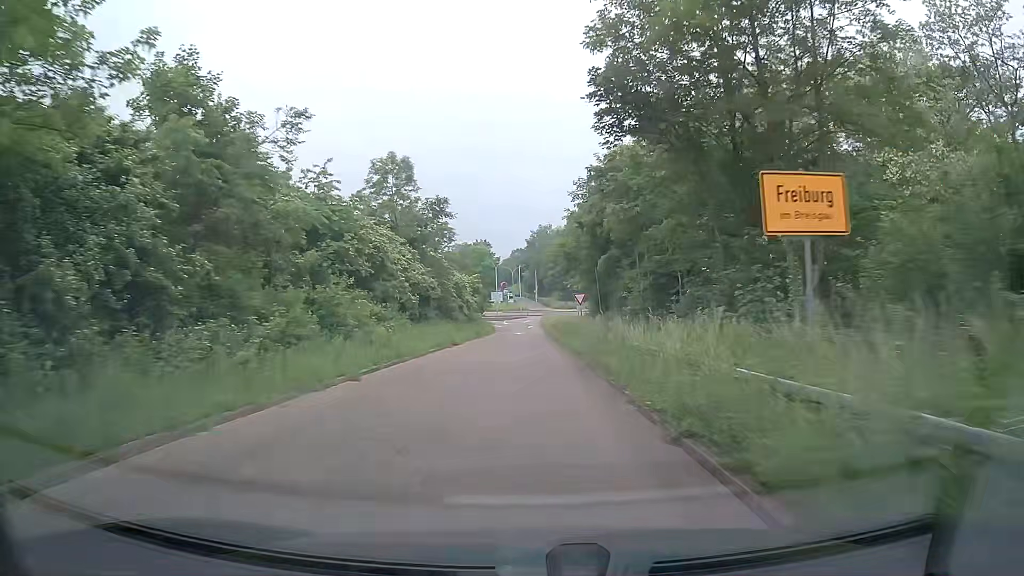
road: trunk_link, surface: asphalt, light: Day
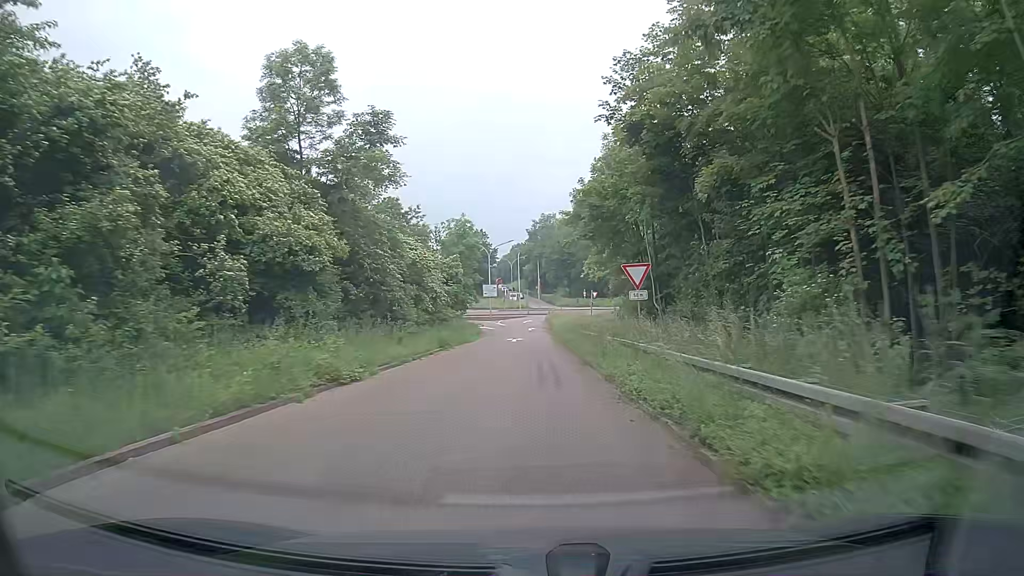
(-0.2, +21.1) m; 0°
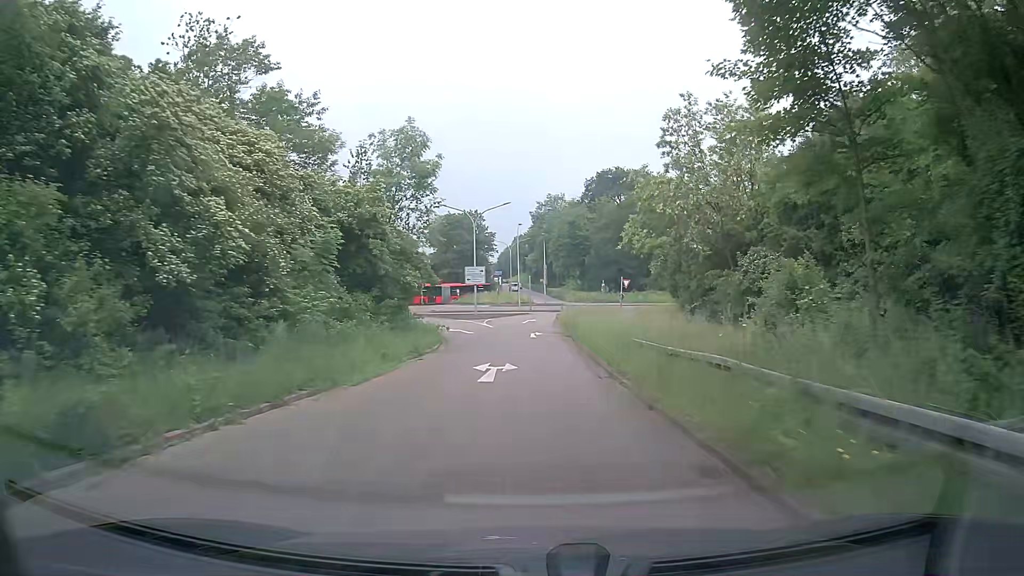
(-0.4, +26.8) m; -1°
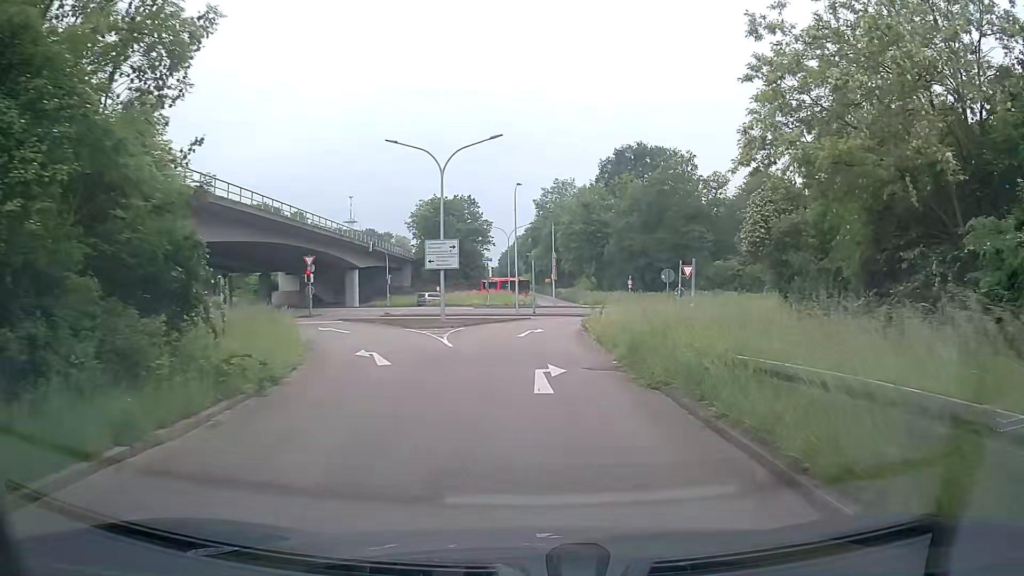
(-0.1, +23.3) m; 0°
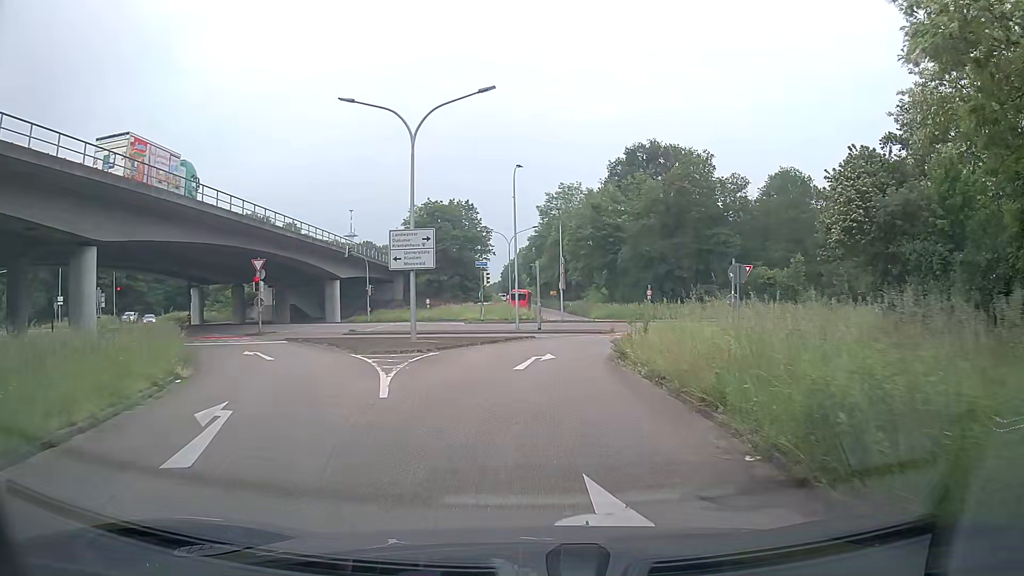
(0.0, +9.7) m; 0°
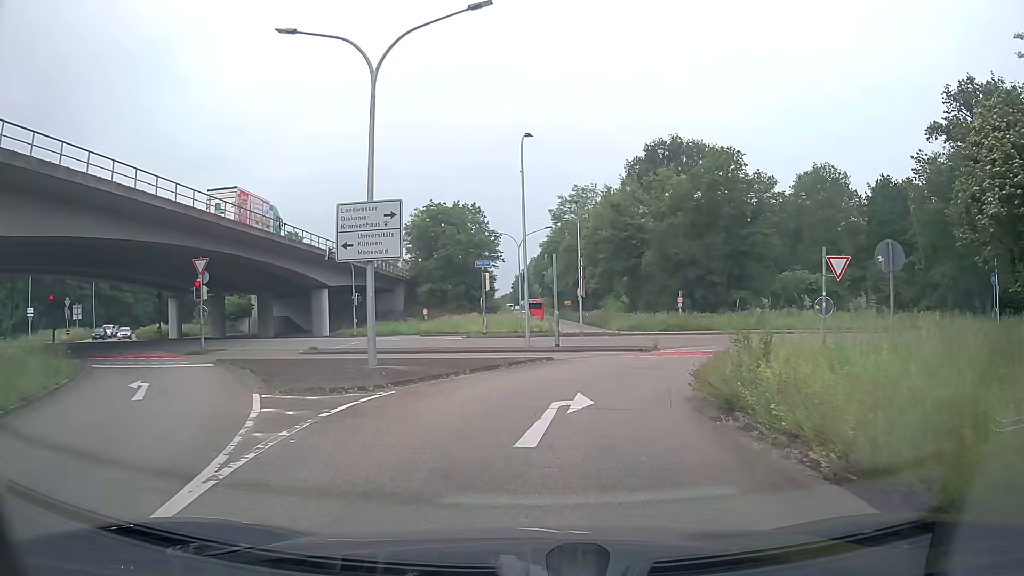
(-0.2, +8.4) m; -3°
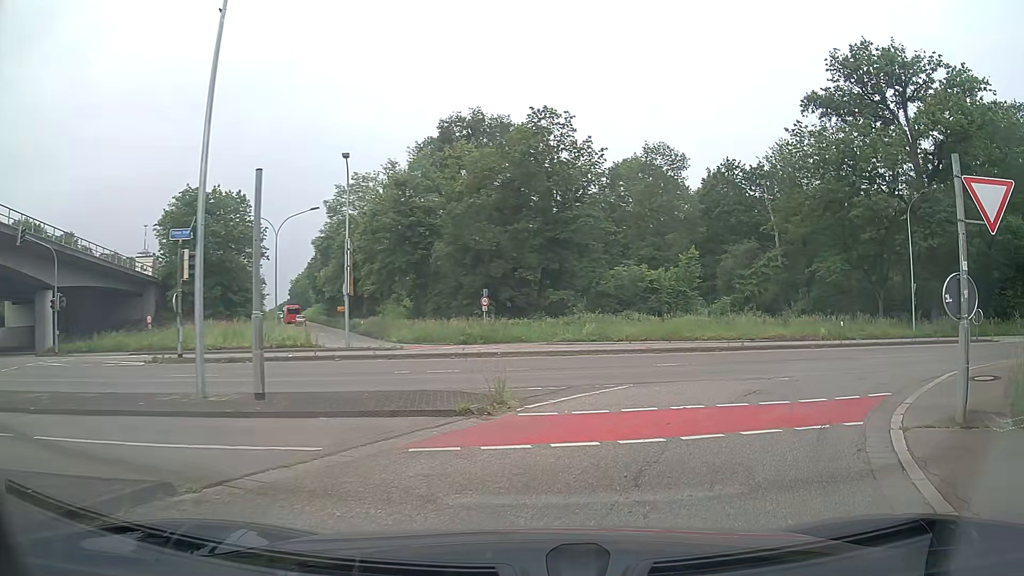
(+1.4, +14.2) m; +21°
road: secondary_link
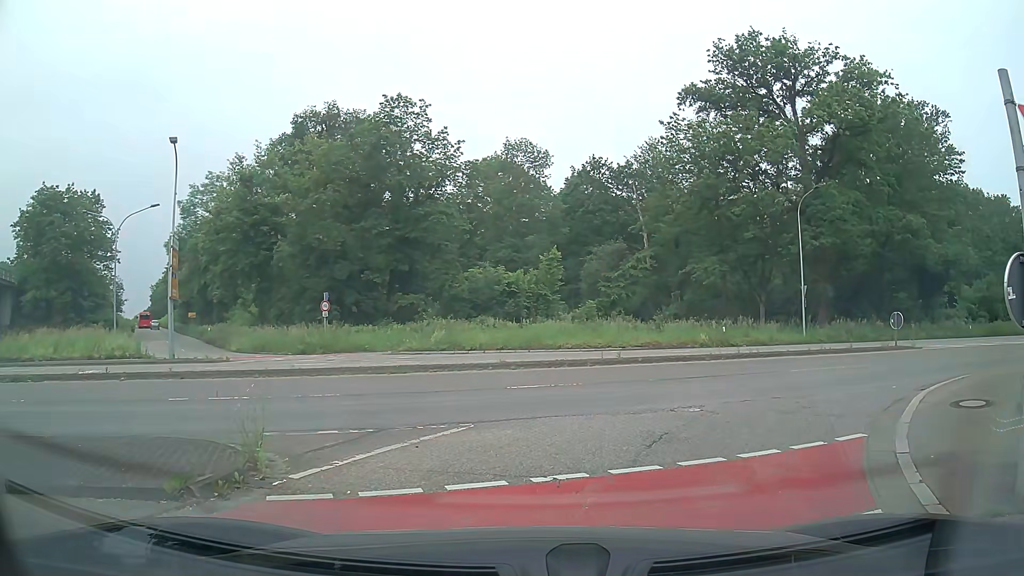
(+0.3, +3.7) m; +9°
